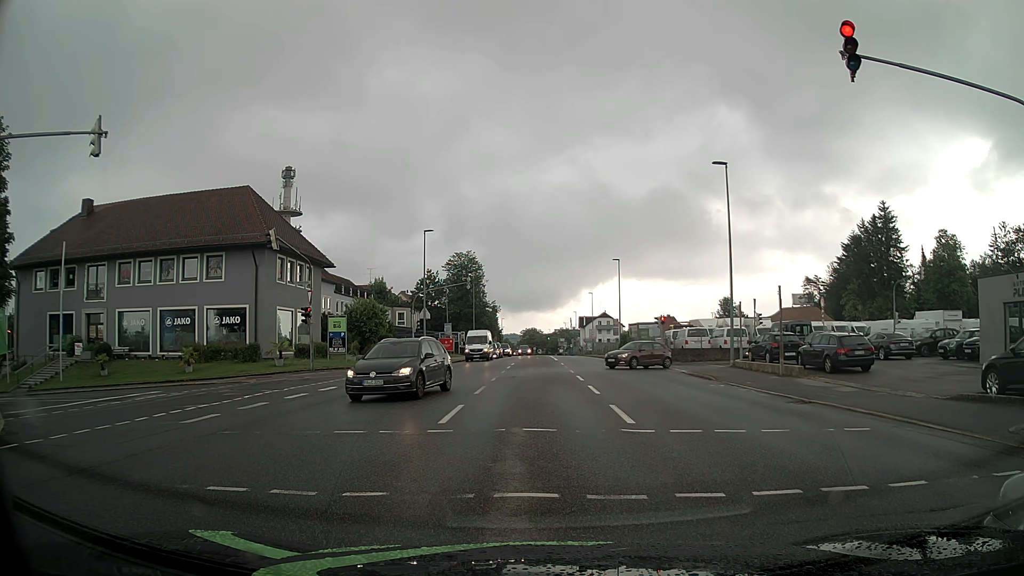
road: tertiary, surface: asphalt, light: Day
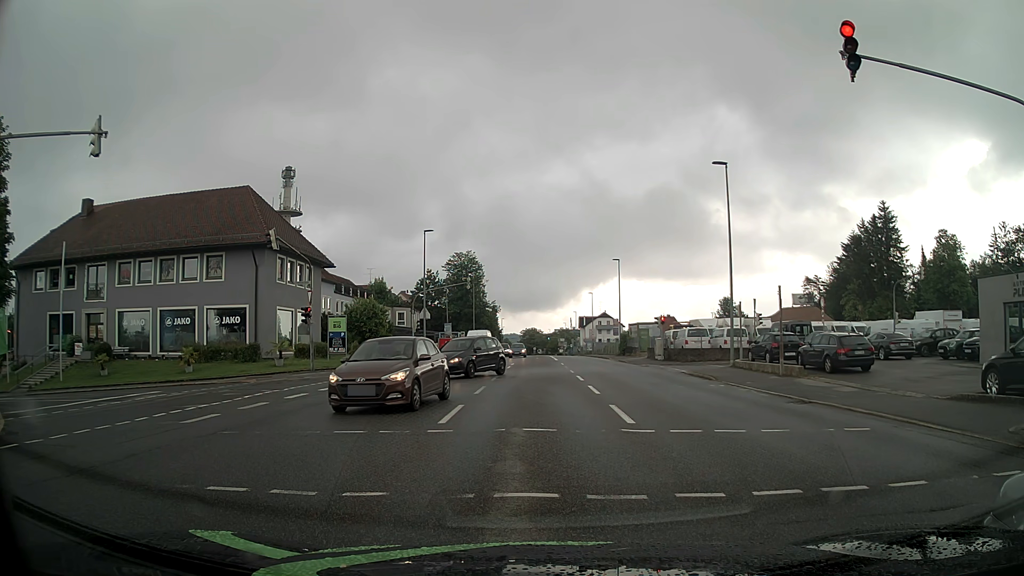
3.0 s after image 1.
(0.0, 0.0) m; 0°
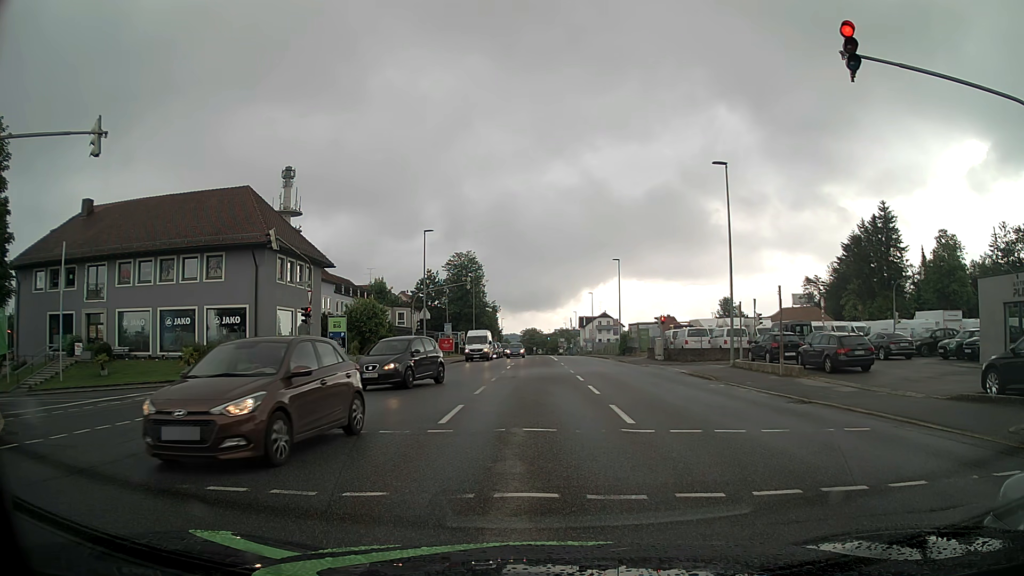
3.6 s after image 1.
(0.0, 0.0) m; 0°
